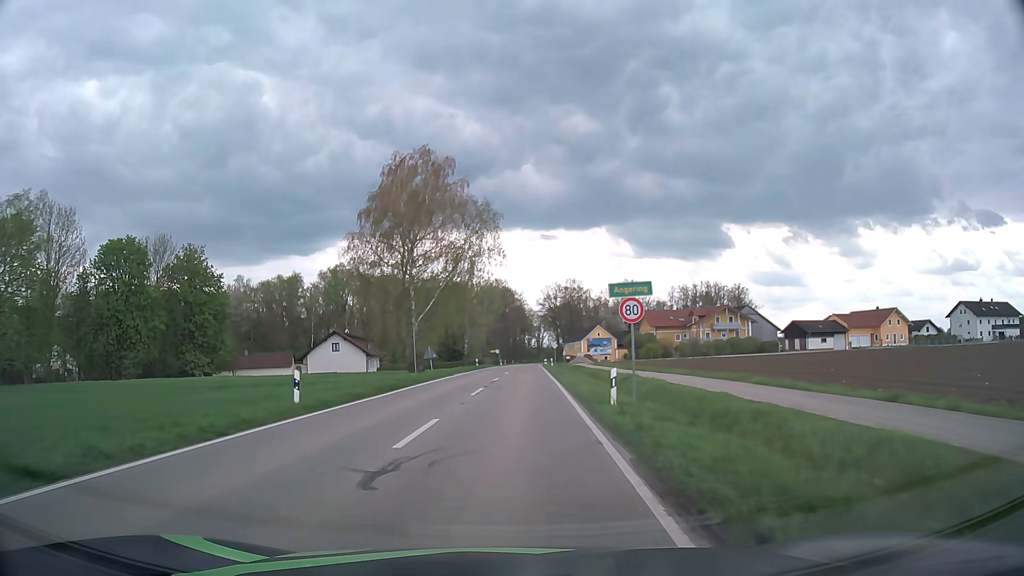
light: Day
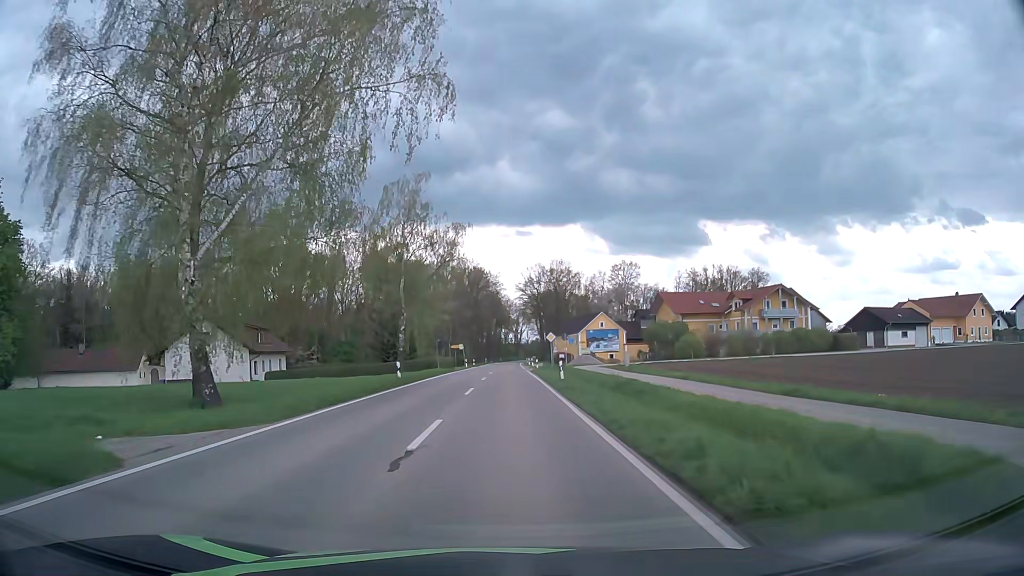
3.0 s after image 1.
(+0.8, +36.6) m; +2°
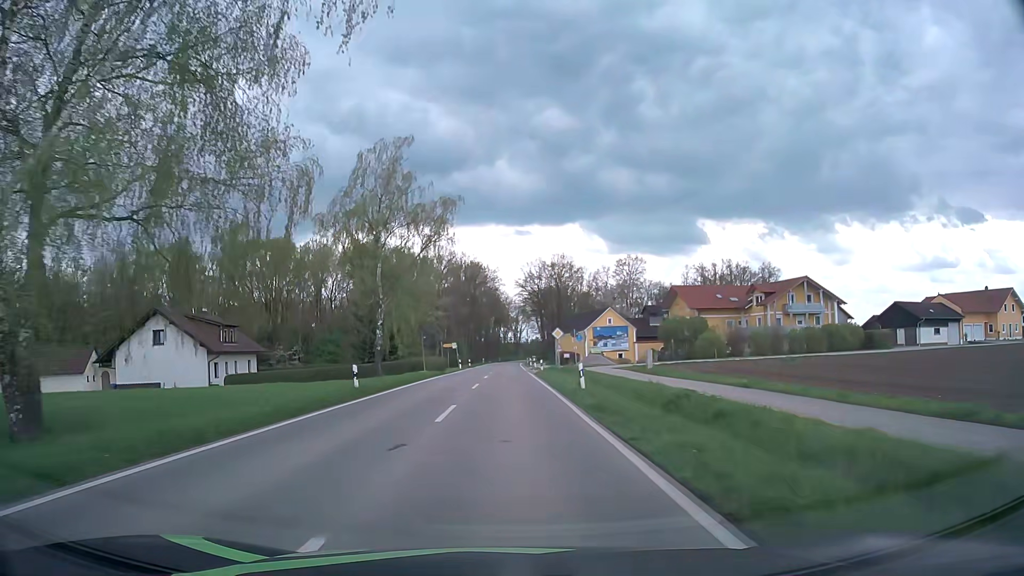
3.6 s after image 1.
(0.0, +8.8) m; 0°
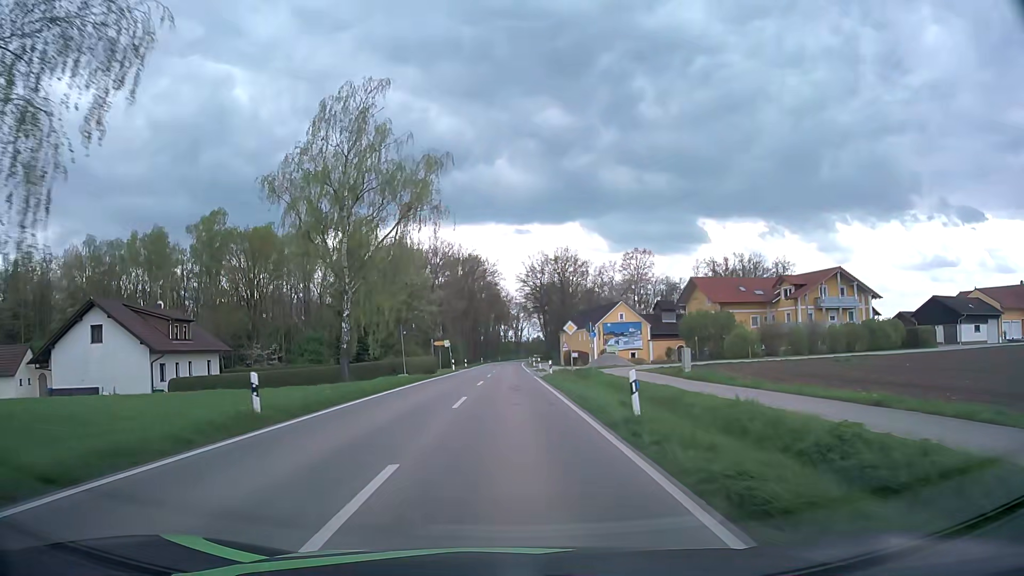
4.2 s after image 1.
(0.0, +9.2) m; 0°
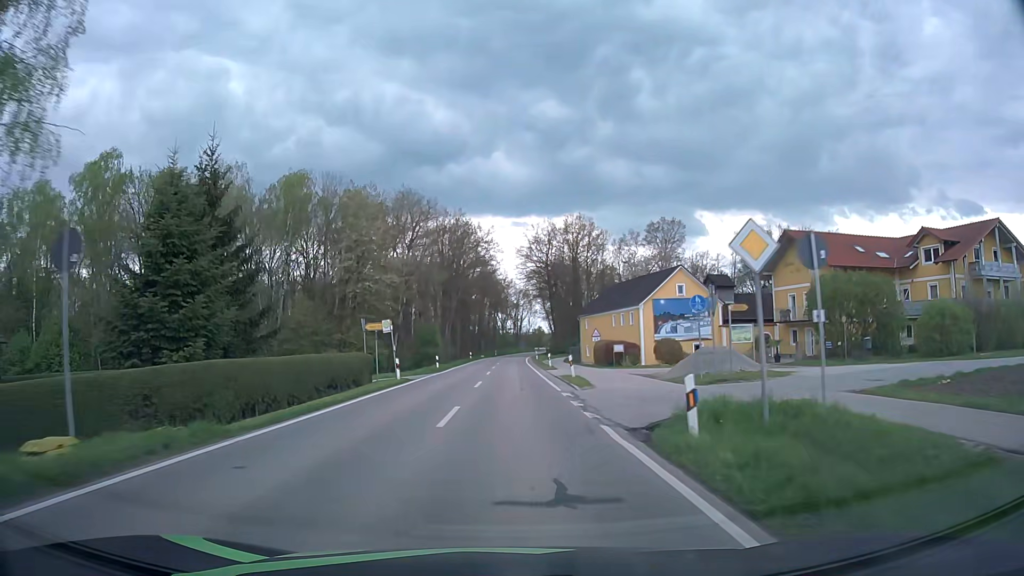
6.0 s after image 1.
(-0.1, +29.5) m; 0°
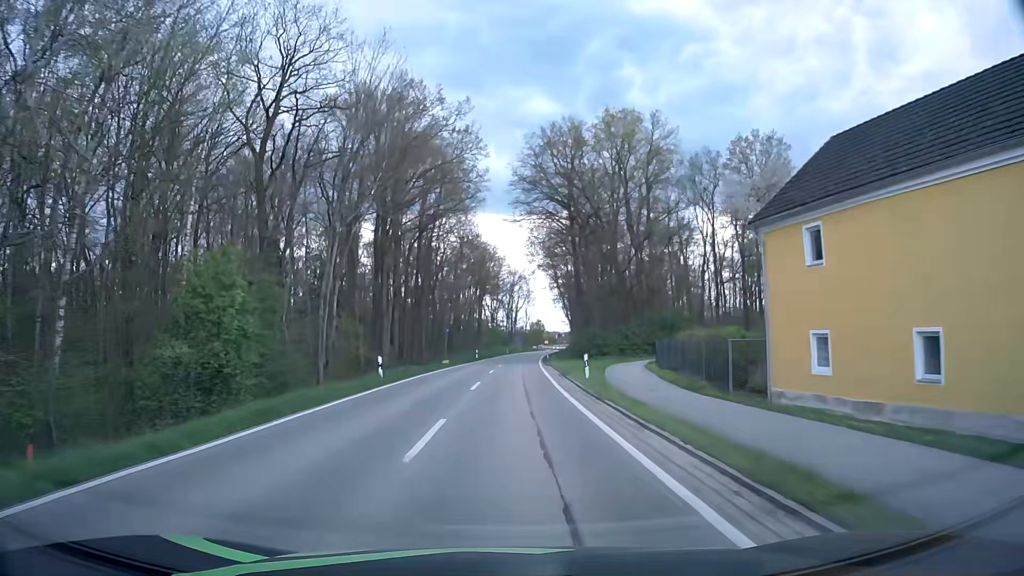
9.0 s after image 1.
(+0.2, +53.2) m; +1°
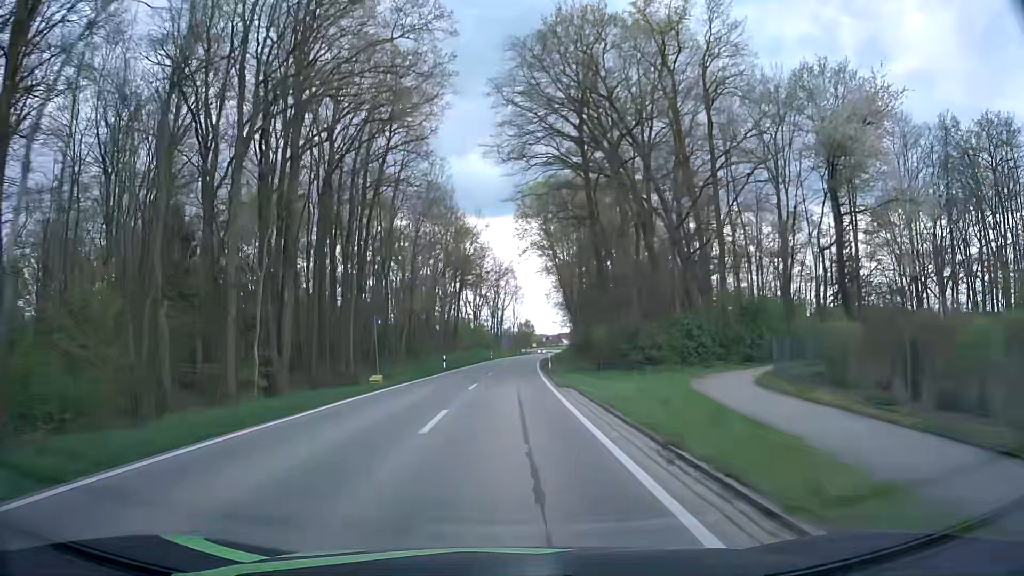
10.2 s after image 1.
(+0.3, +22.6) m; +1°
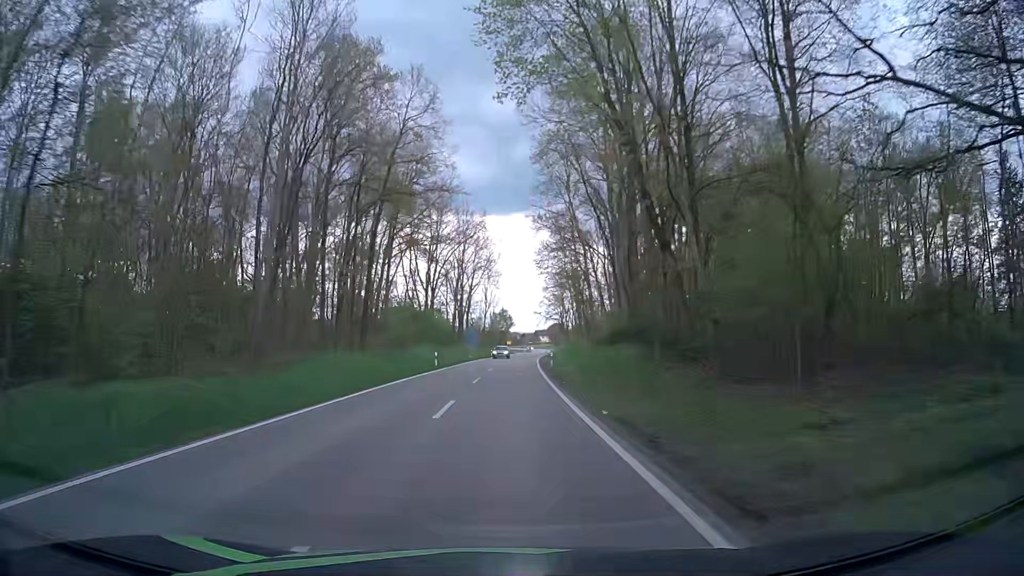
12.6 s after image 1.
(+0.6, +47.0) m; +1°
(0, +10) (0, +20) (+1, +30) (+1, +40) (+2, +50) (+2, +60) (+3, +70) (+4, +80) (+4, +90) (+5, +100) m
